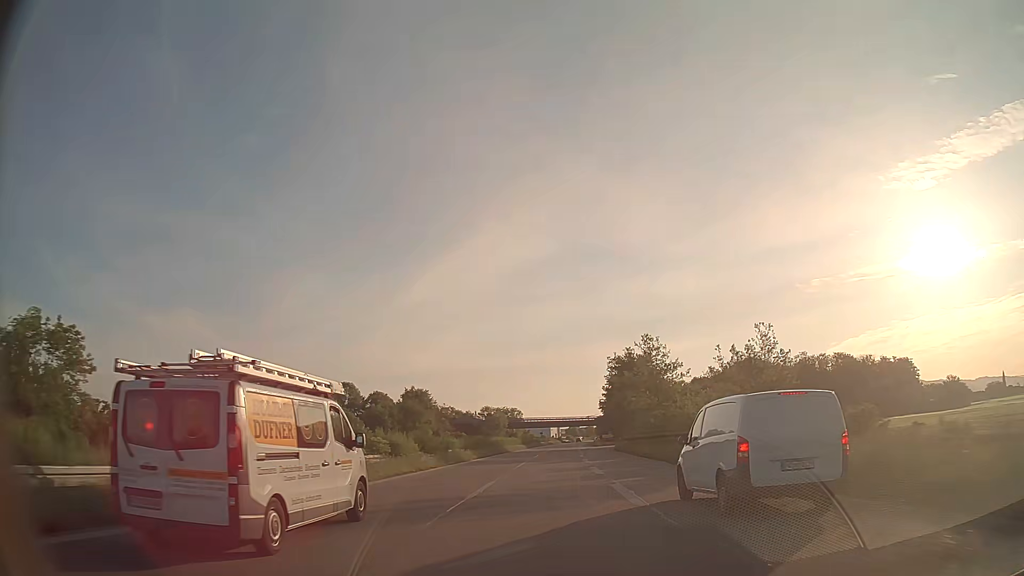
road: trunk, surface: asphalt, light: Day
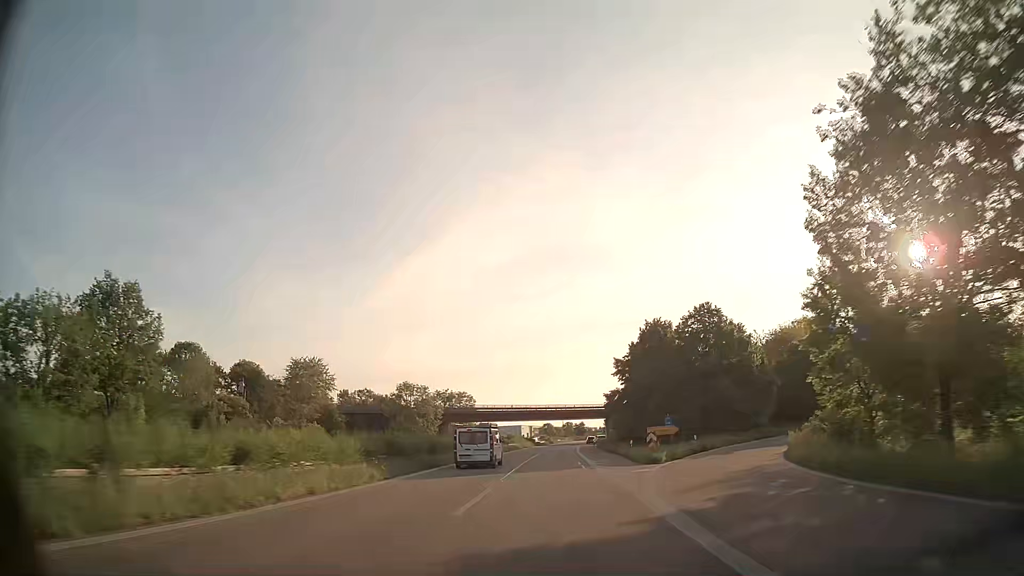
(+1.5, +75.5) m; +2°
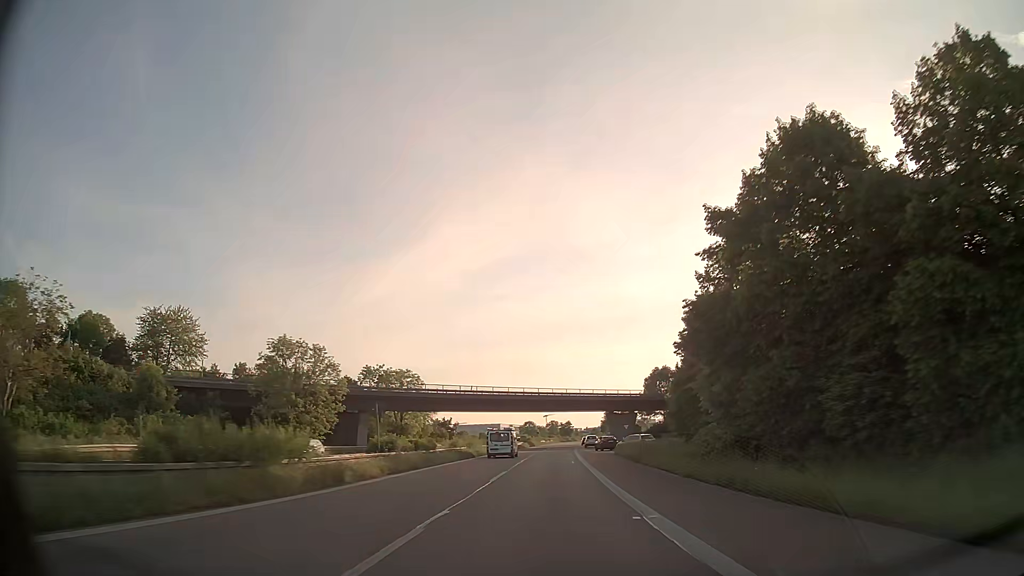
(+0.5, +44.6) m; +1°
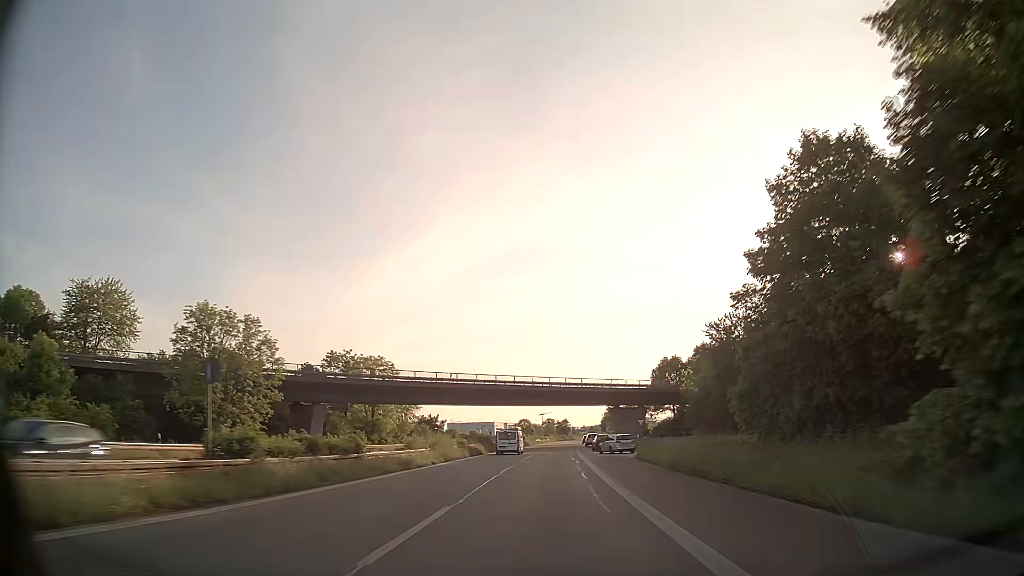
(0.0, +14.8) m; 0°
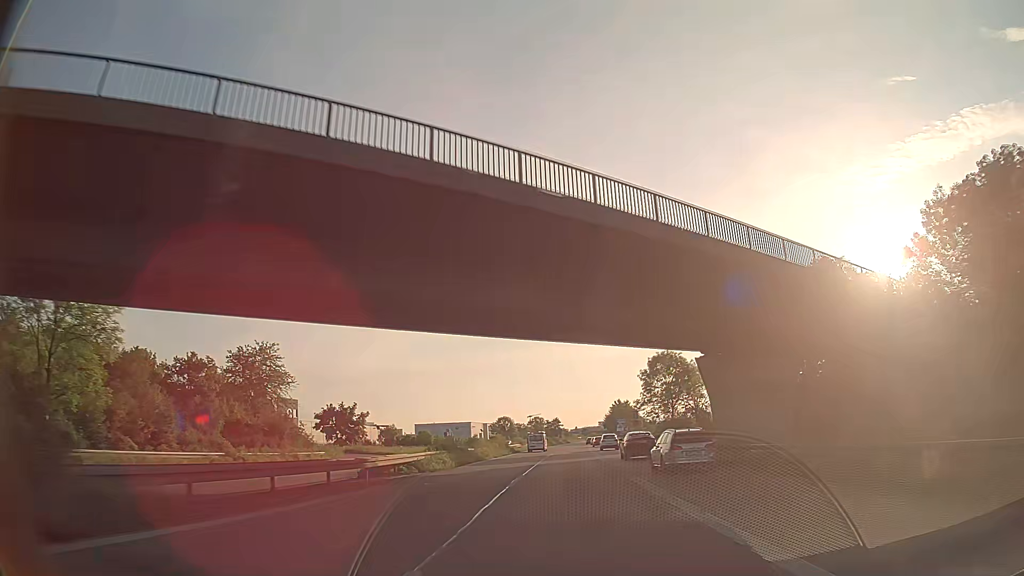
(+0.4, +60.8) m; +1°
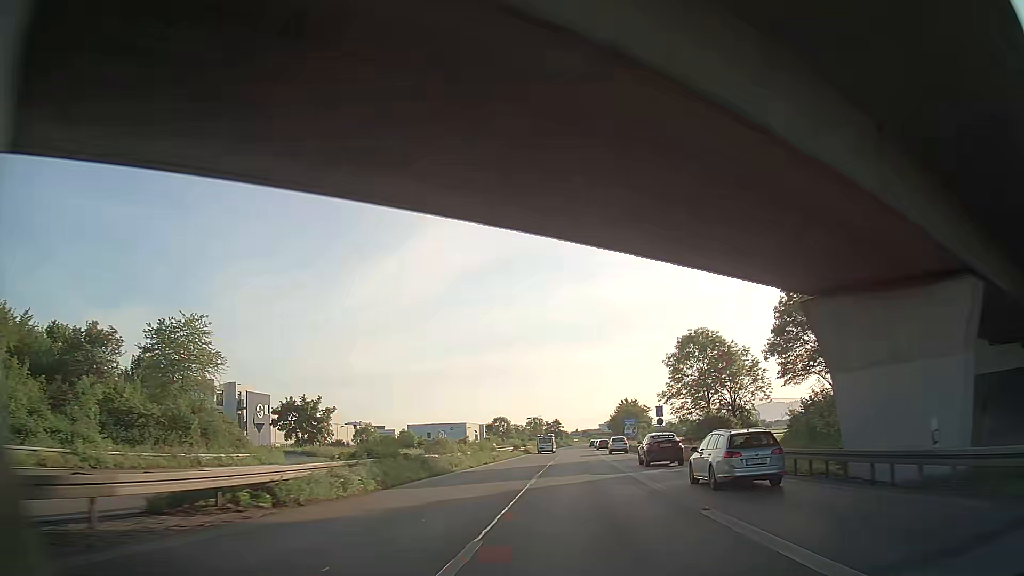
(0.0, +15.6) m; 0°
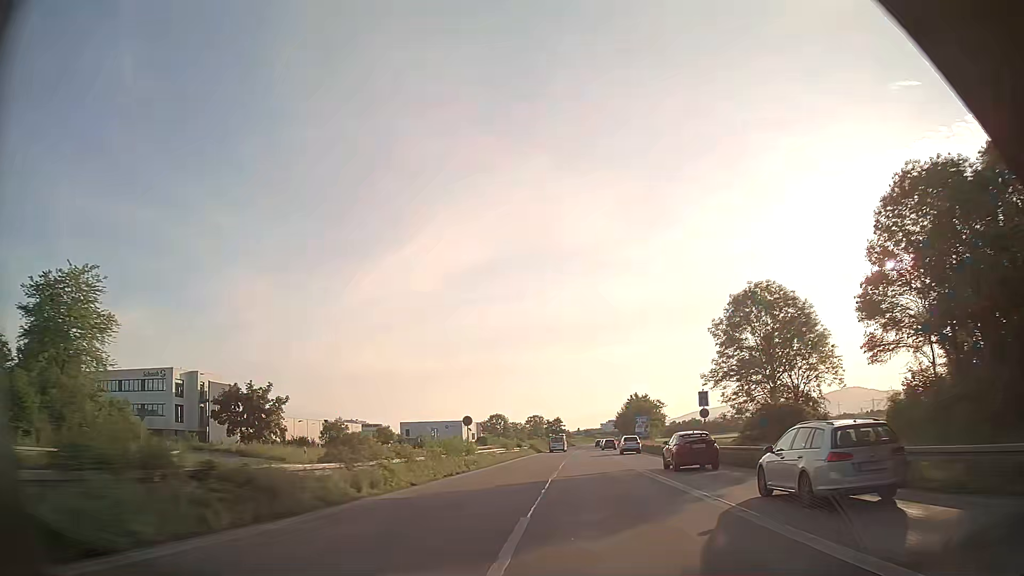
(-0.1, +15.8) m; -1°
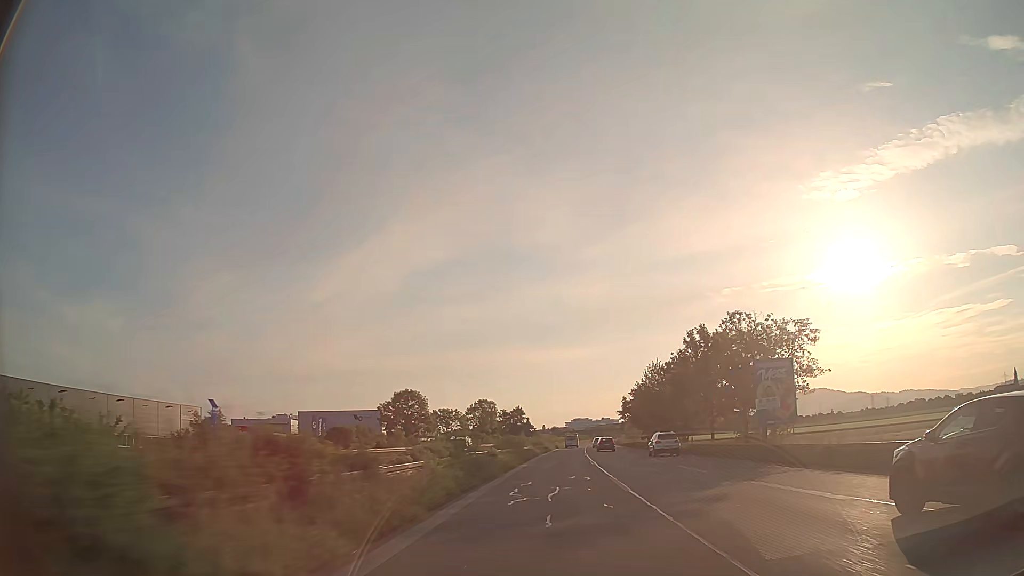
(+2.3, +80.4) m; +4°
(0, +10) (0, +20) (0, +30) (+1, +40) (+1, +50) (+1, +60) (+2, +70) (+2, +80) (+3, +90) (+4, +100) m
